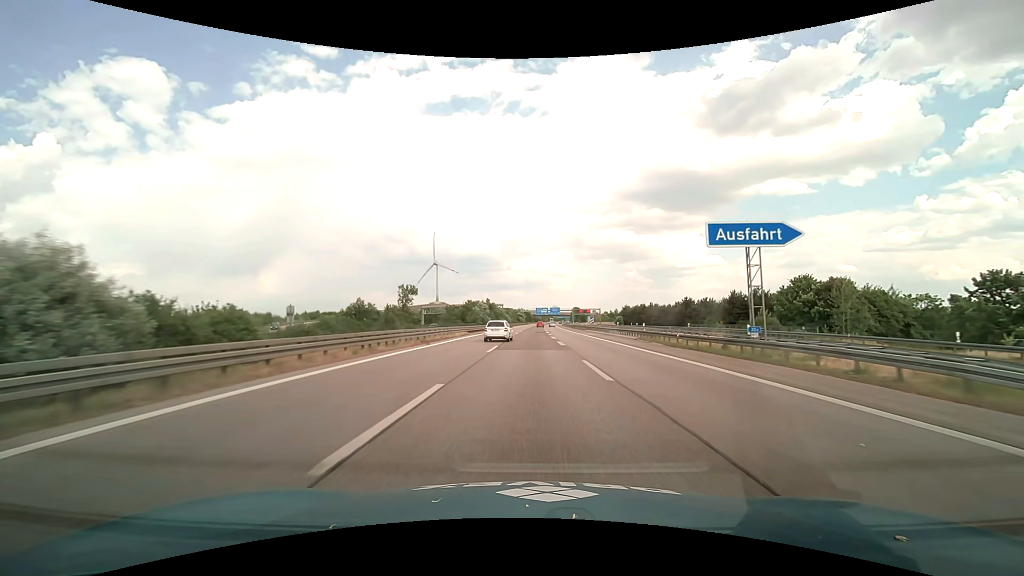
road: motorway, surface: asphalt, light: Day
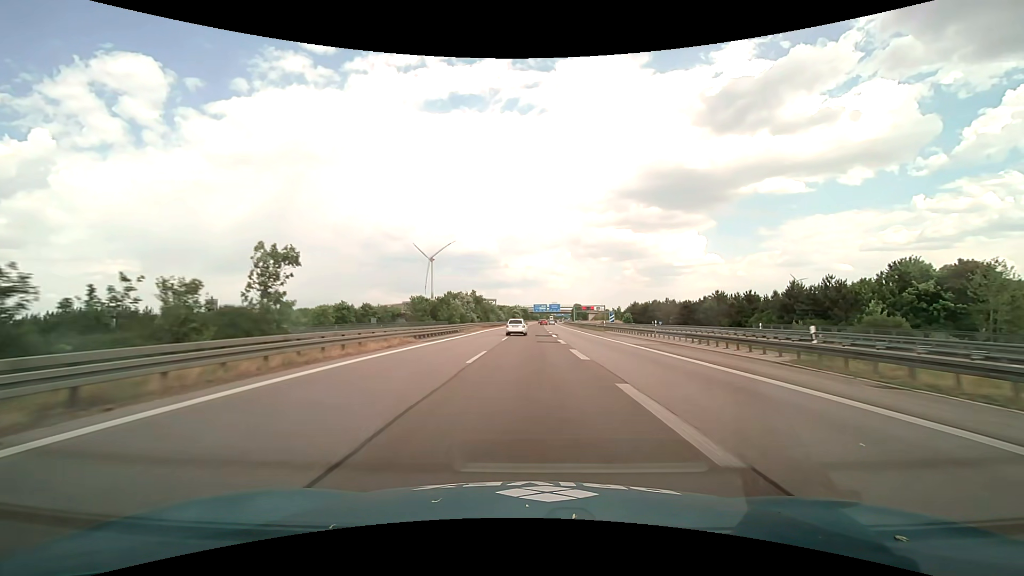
(0.0, +24.9) m; 0°
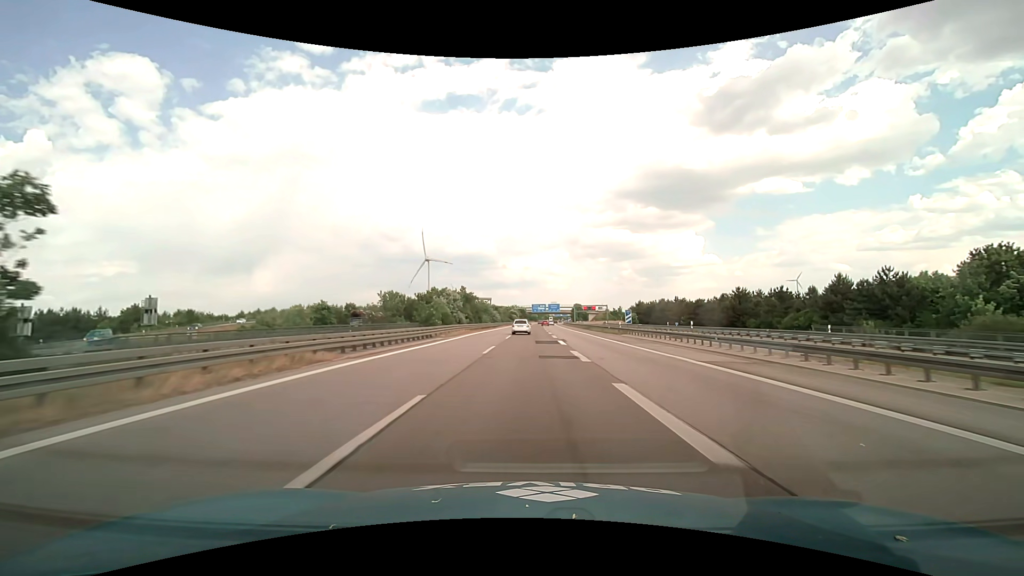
(0.0, +12.5) m; 0°
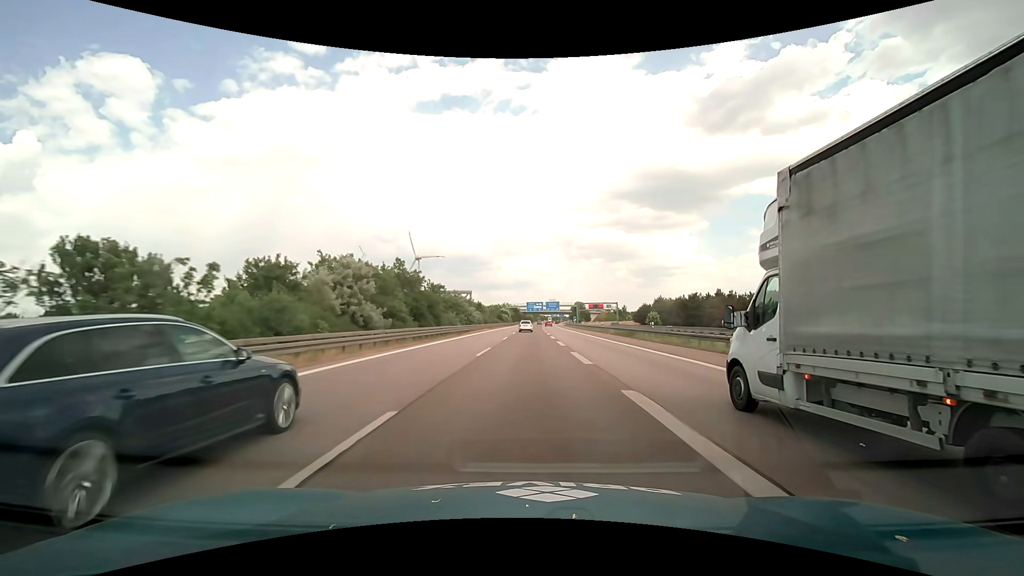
(+0.2, +37.5) m; +1°
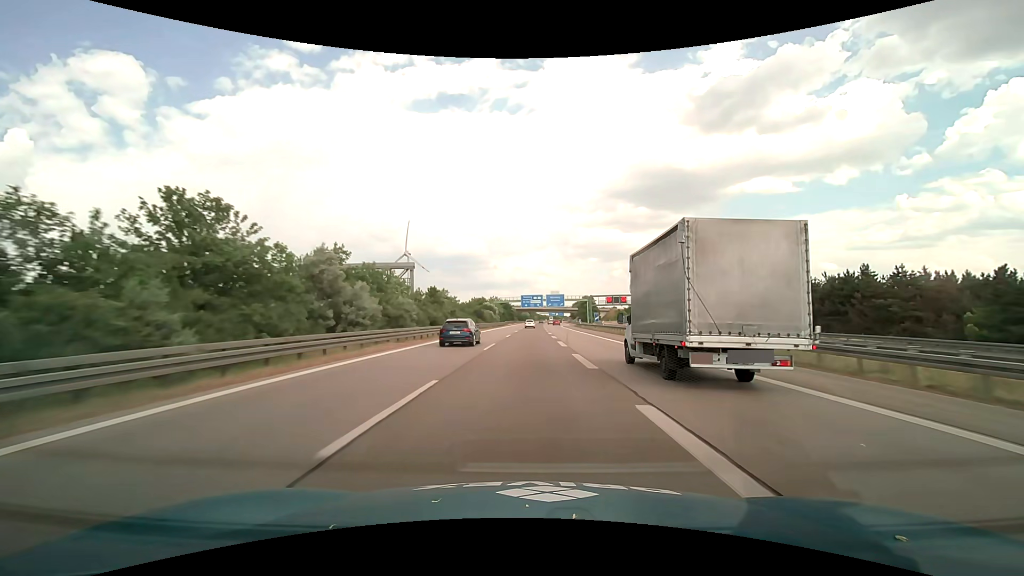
(+0.3, +50.0) m; +1°
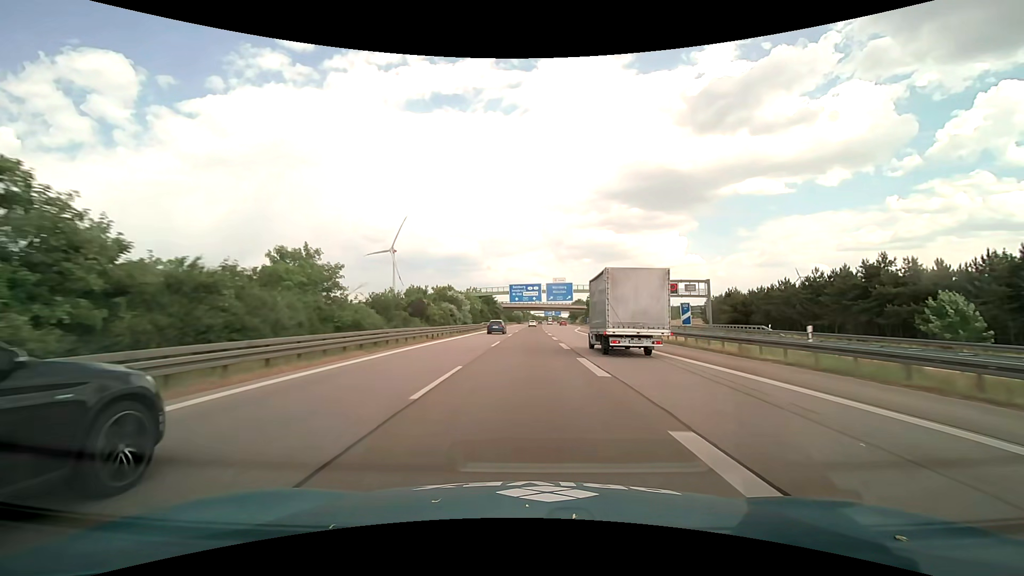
(+0.2, +50.1) m; +1°
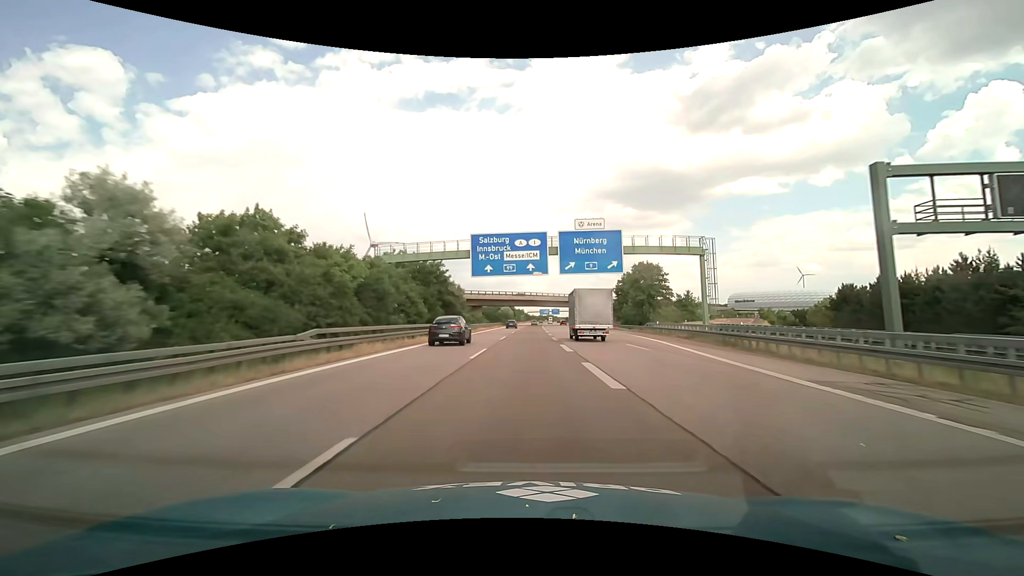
(+0.3, +62.7) m; +1°
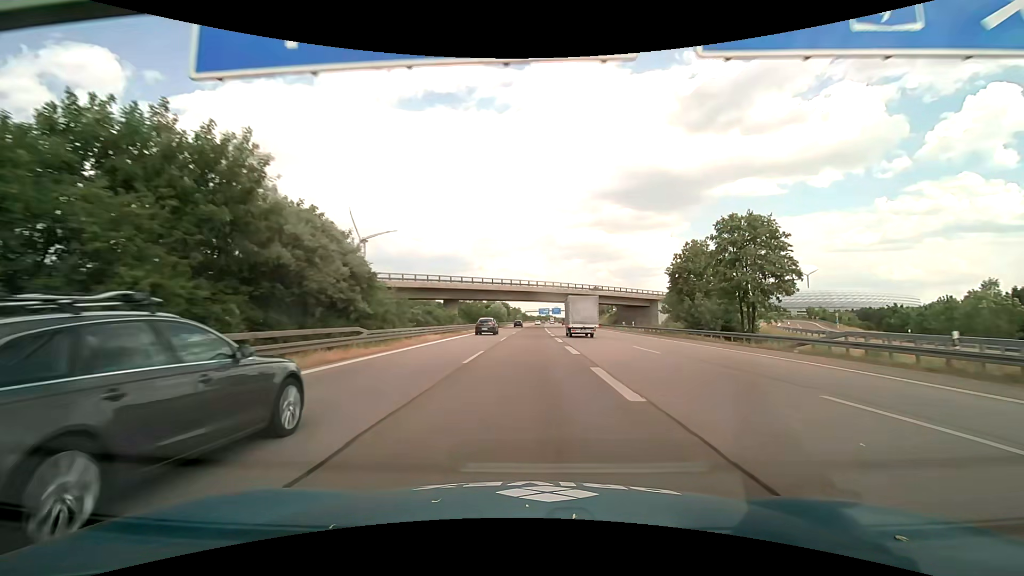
(+0.2, +37.6) m; 0°
(0, +10) (0, +20) (0, +30) (0, +40) (0, +50) (0, +60) (0, +70) (+1, +80) (+1, +90) (+1, +100) m
